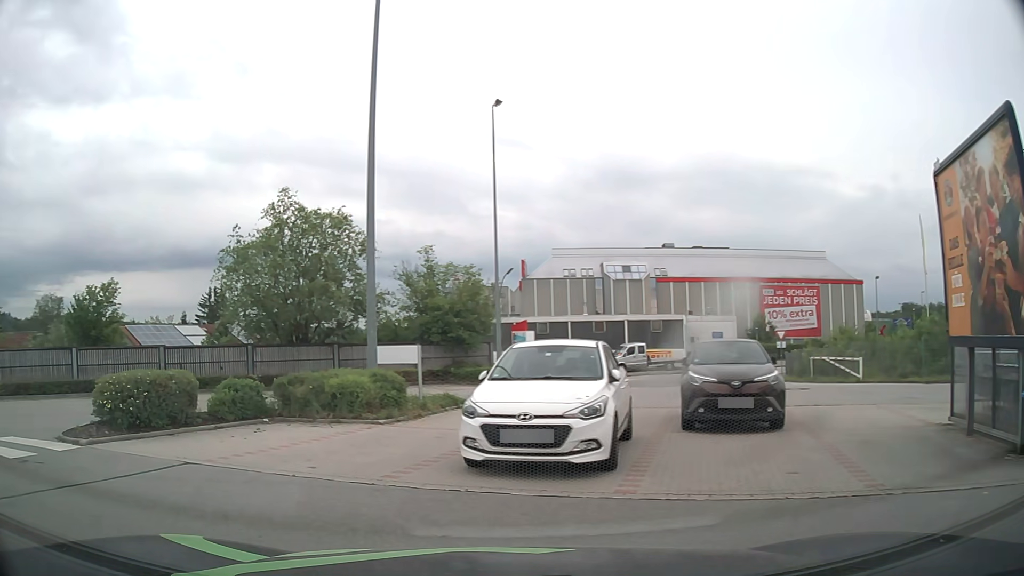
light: Day
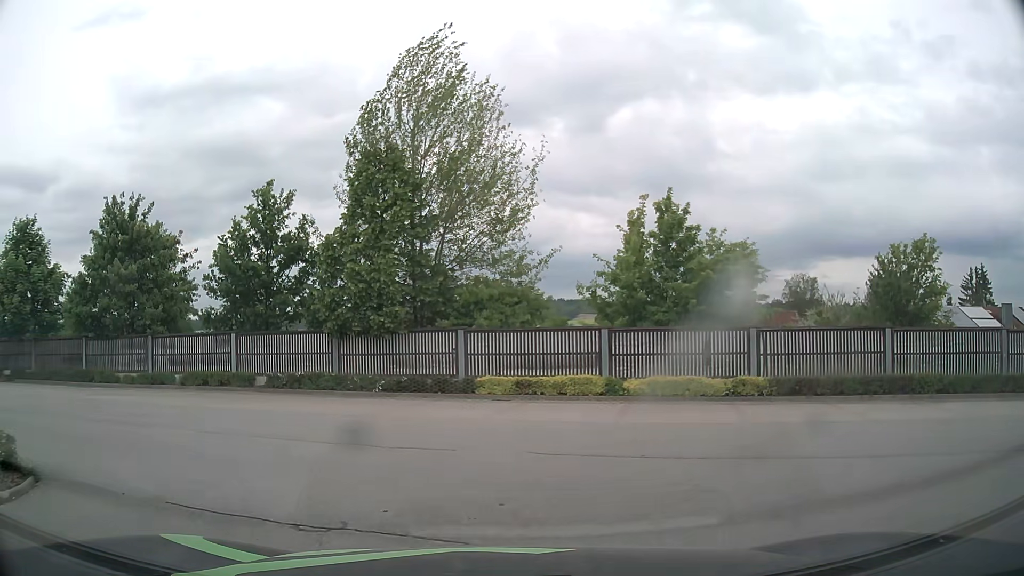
(-5.3, +6.9) m; -65°
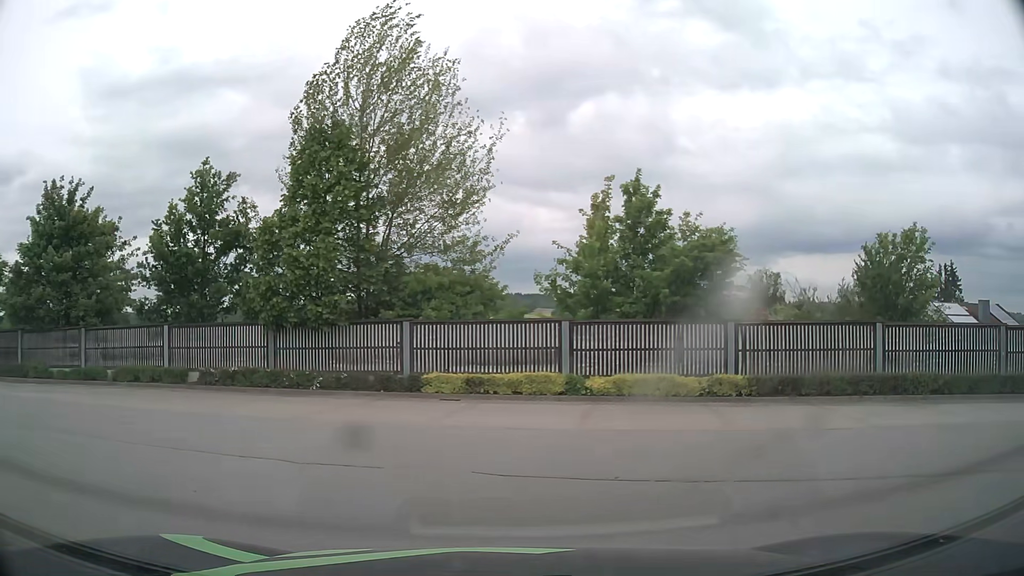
(0.0, +1.8) m; +3°
